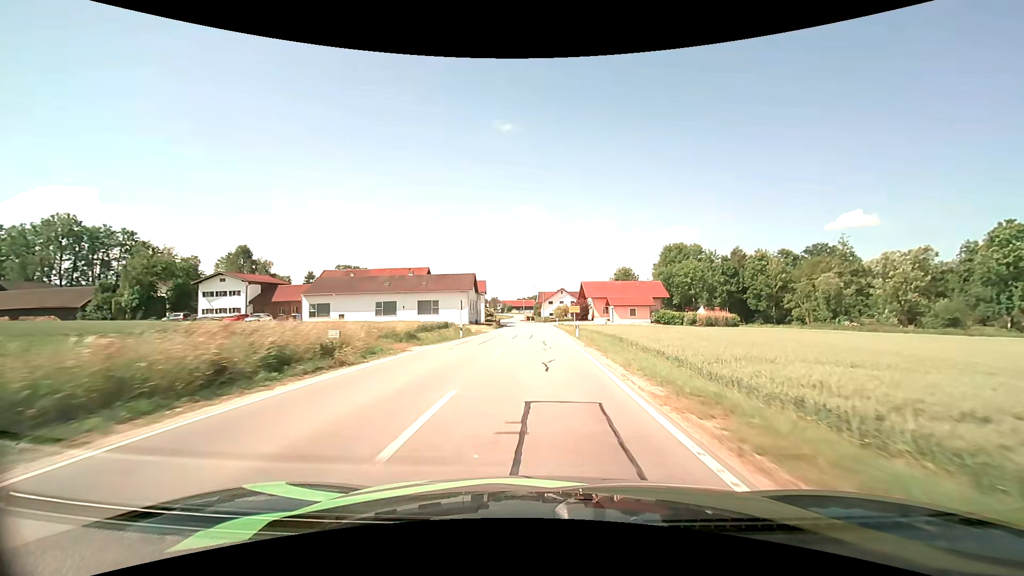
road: secondary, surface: asphalt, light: Day
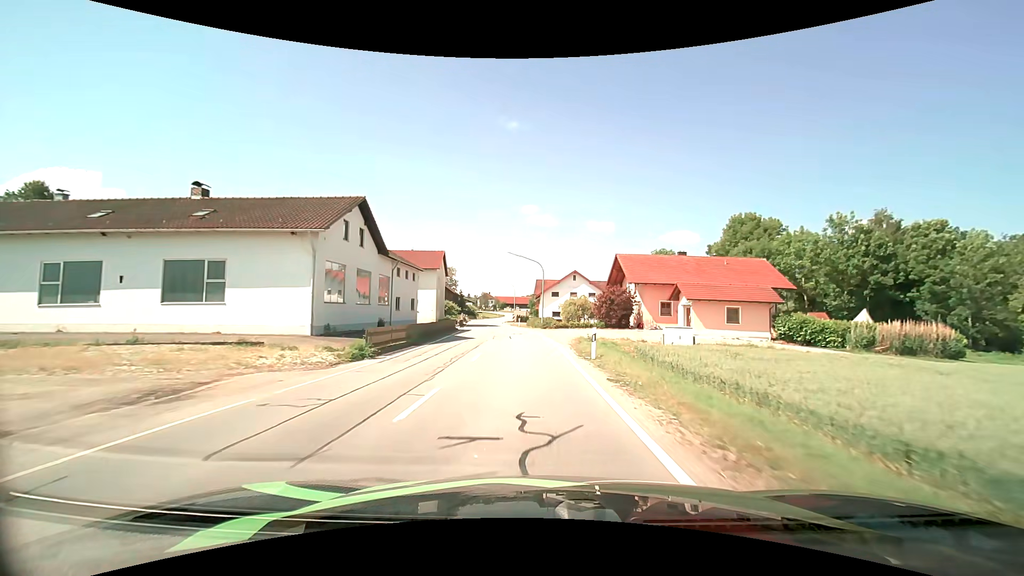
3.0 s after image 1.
(+0.6, +46.2) m; 0°
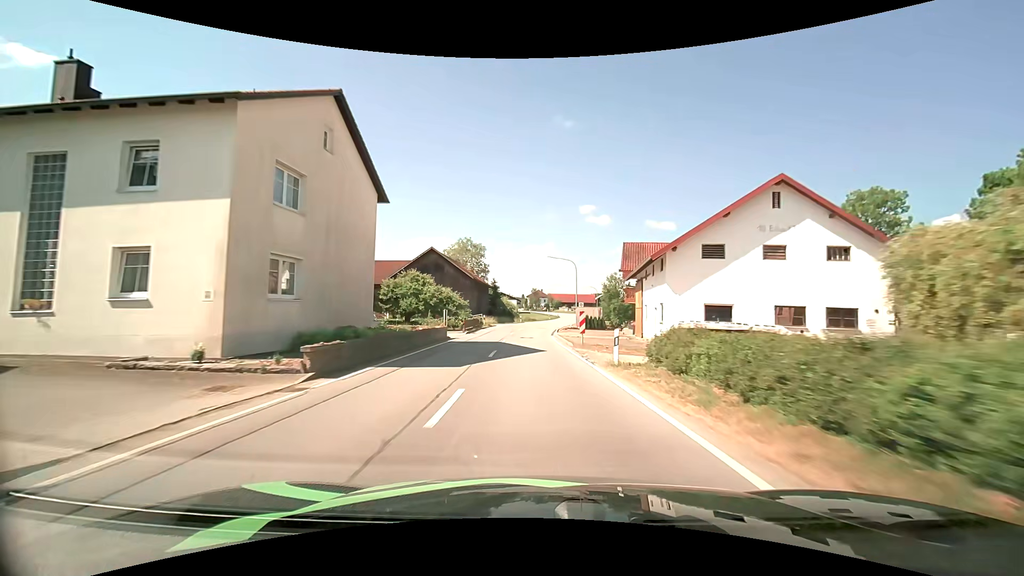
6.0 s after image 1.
(-2.4, +45.8) m; -6°
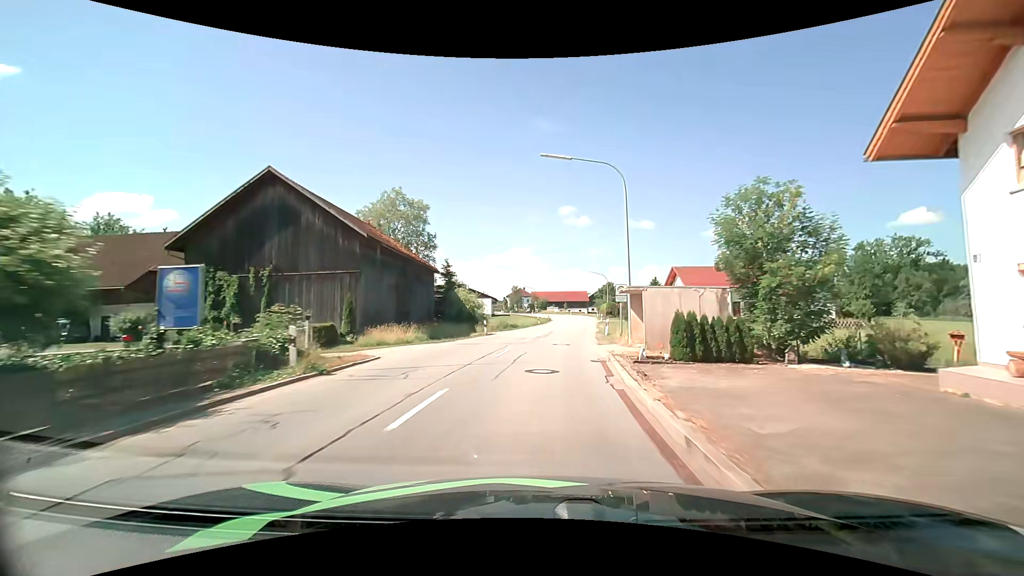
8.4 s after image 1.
(-0.1, +36.9) m; +2°
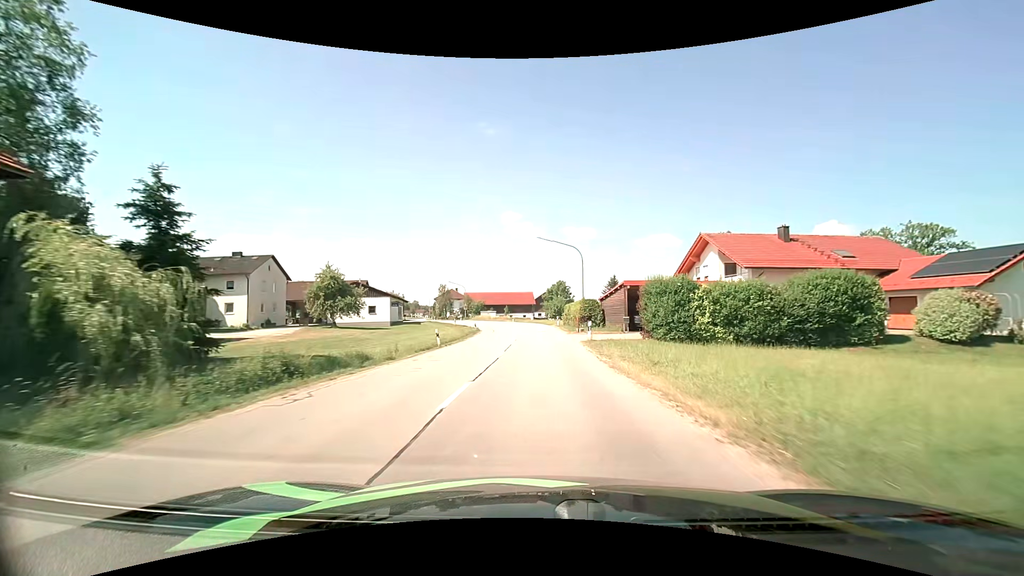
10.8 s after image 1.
(+2.0, +36.8) m; +6°
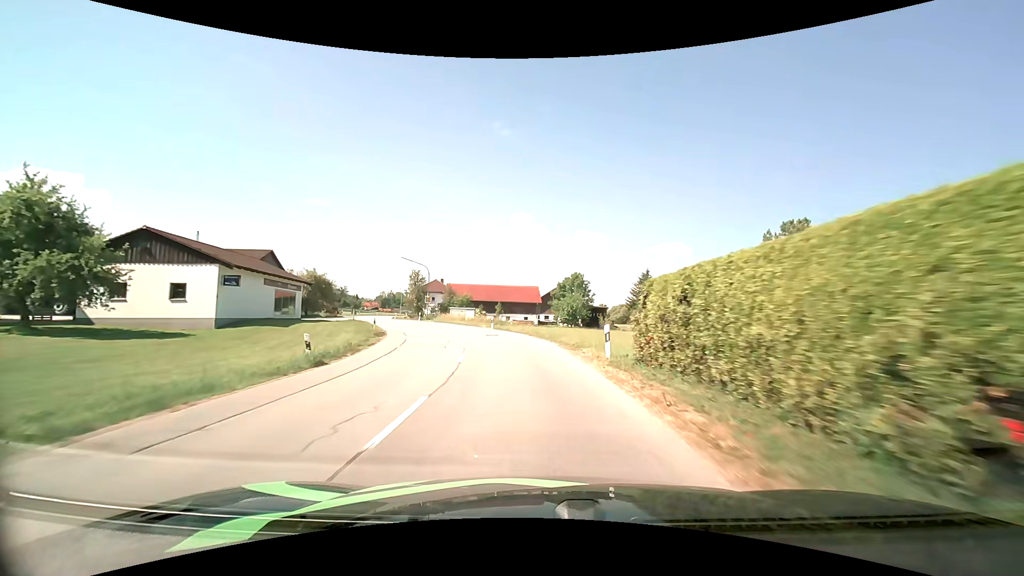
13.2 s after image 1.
(+0.4, +37.1) m; 0°
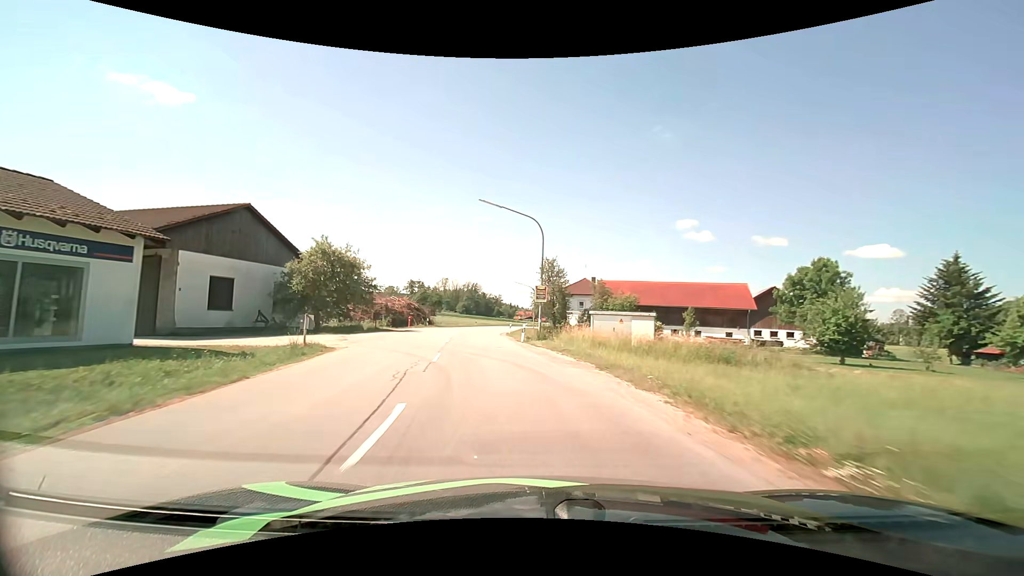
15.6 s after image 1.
(-4.8, +35.2) m; -18°
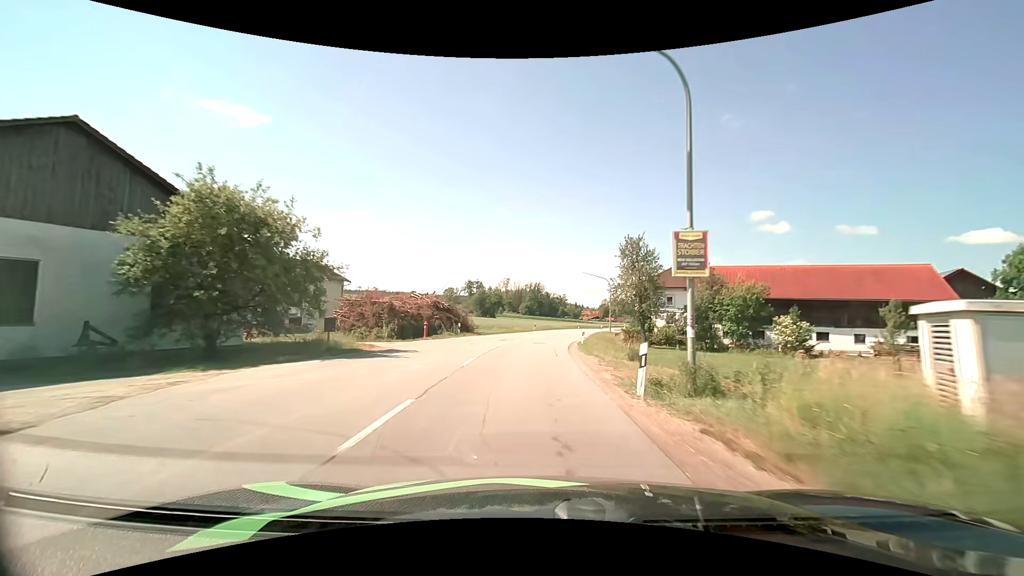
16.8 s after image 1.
(-1.3, +17.5) m; -8°
(0, +10) (0, +20) (0, +30) (+1, +40) (+2, +50) (+4, +60) (+6, +70) (+8, +79) (+11, +89) (+13, +99) m
